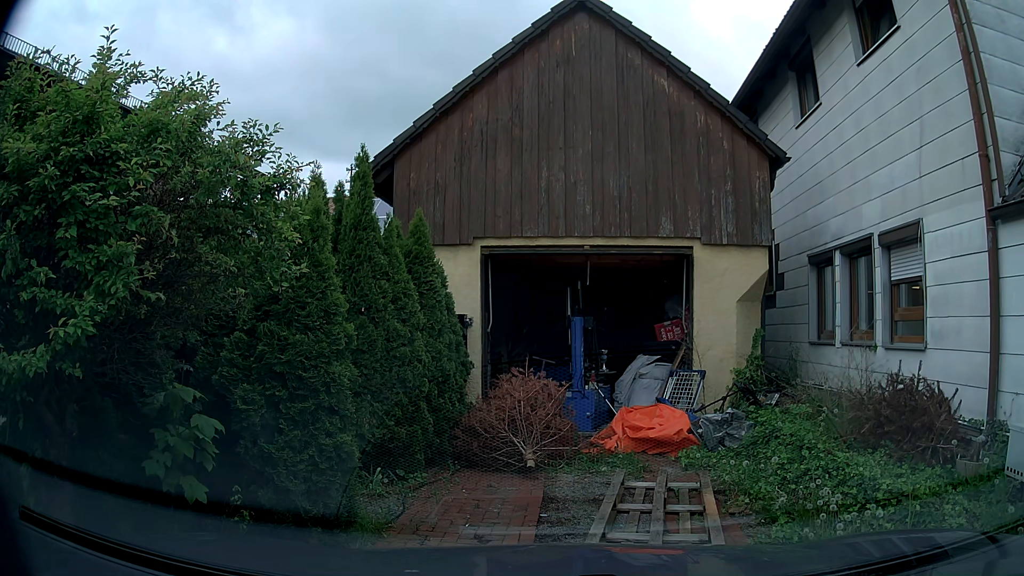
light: Day
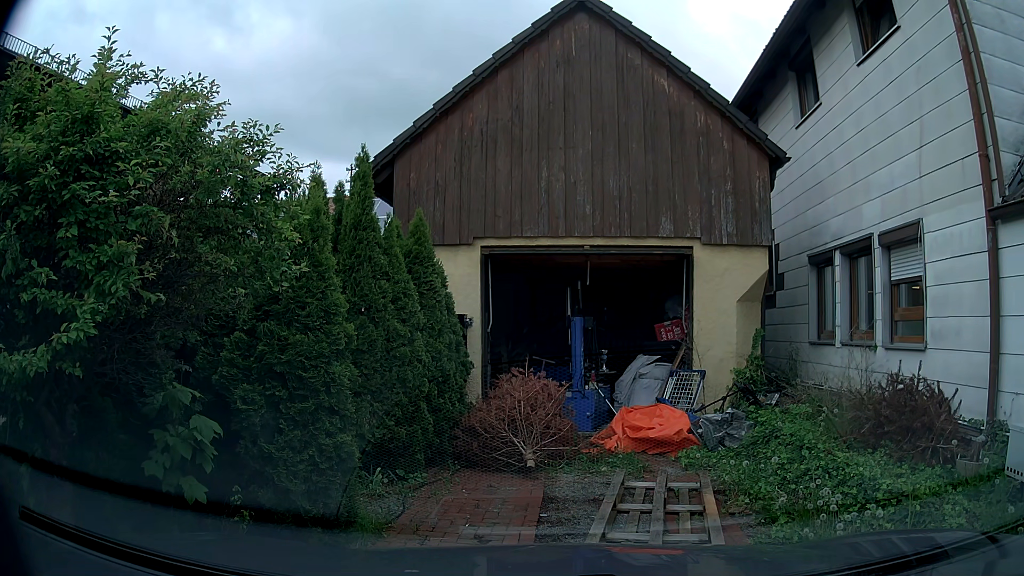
(0.0, 0.0) m; 0°
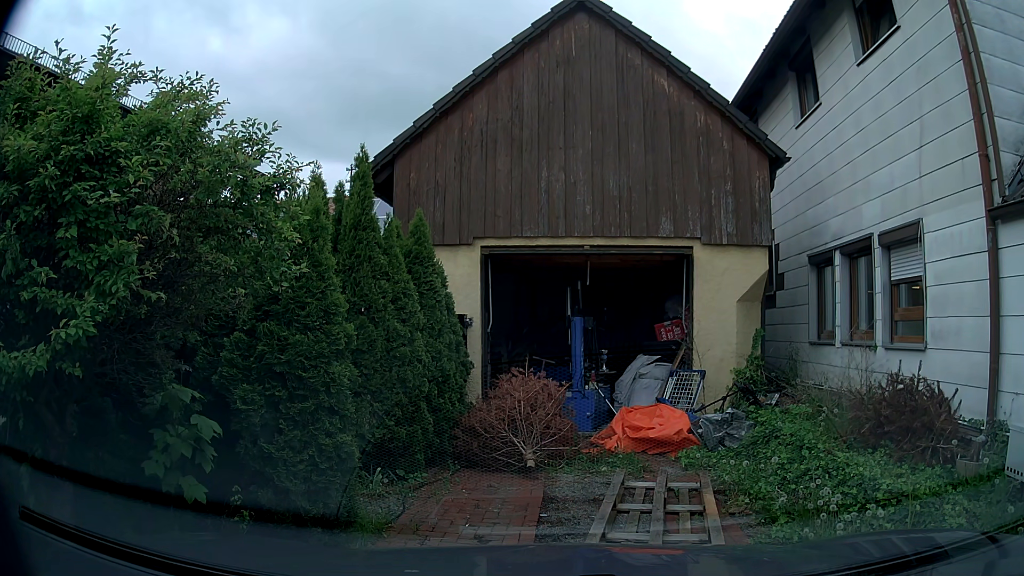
(0.0, 0.0) m; 0°
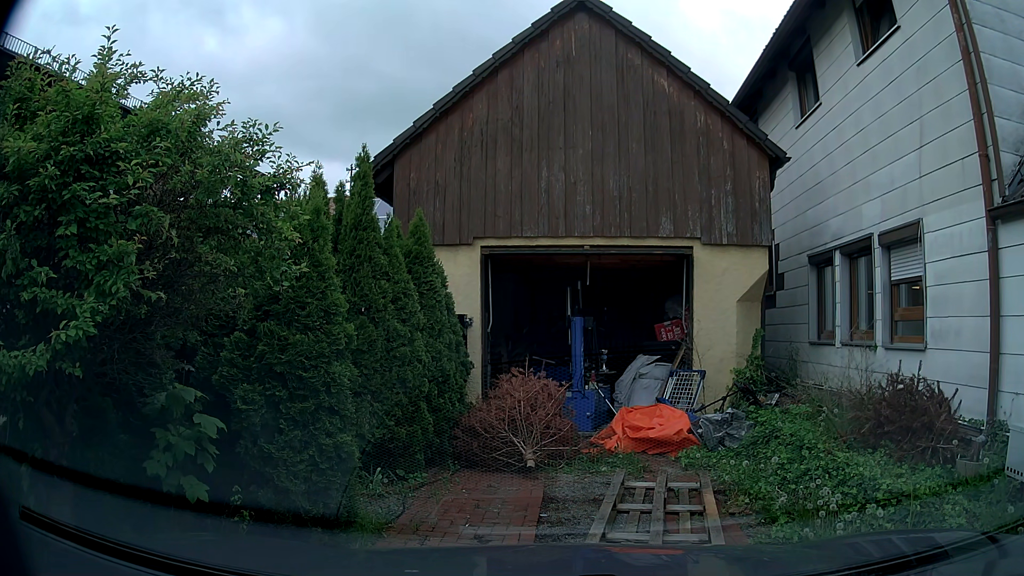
(0.0, 0.0) m; 0°
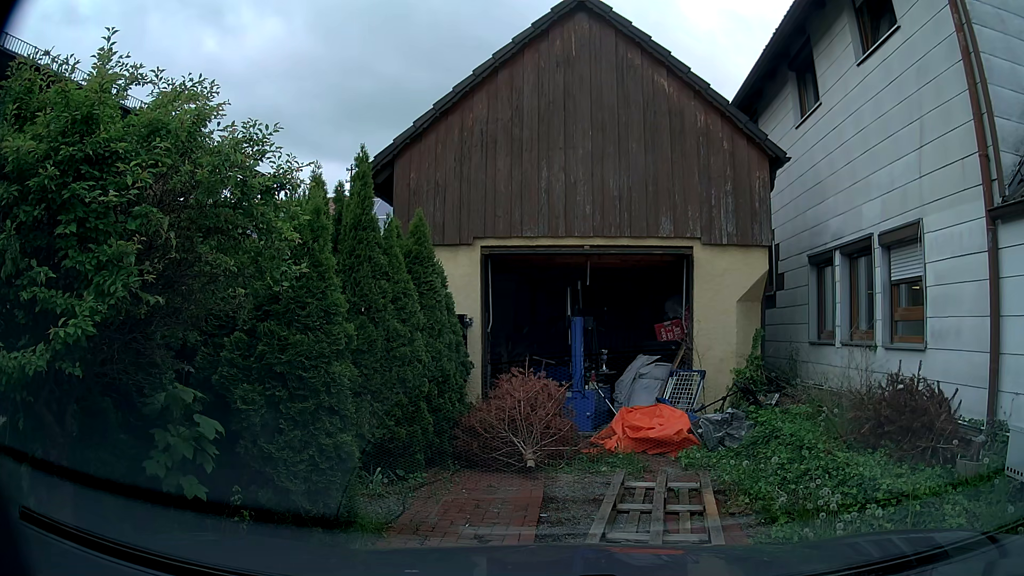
(0.0, 0.0) m; 0°
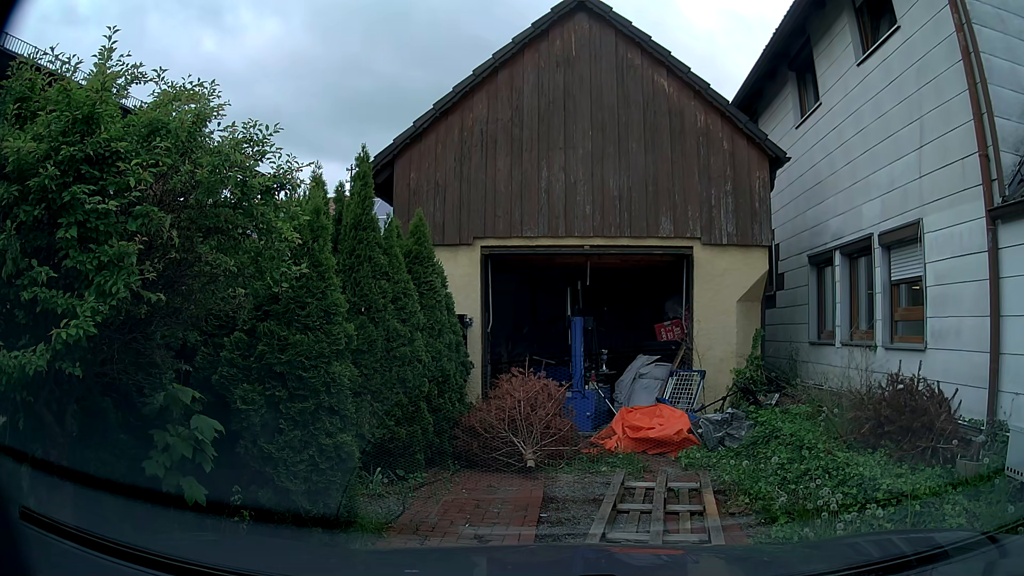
(0.0, 0.0) m; 0°
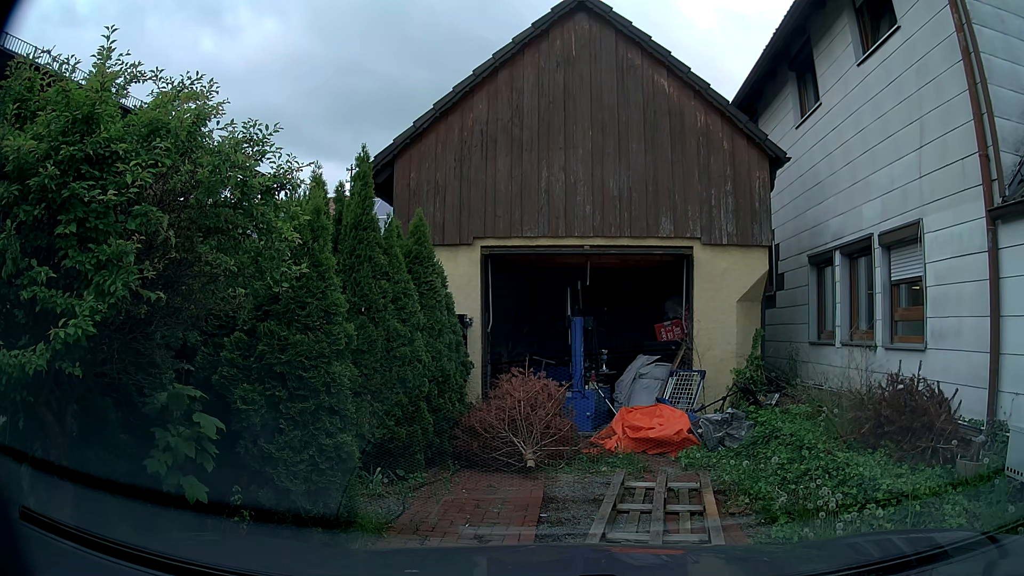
(0.0, 0.0) m; 0°
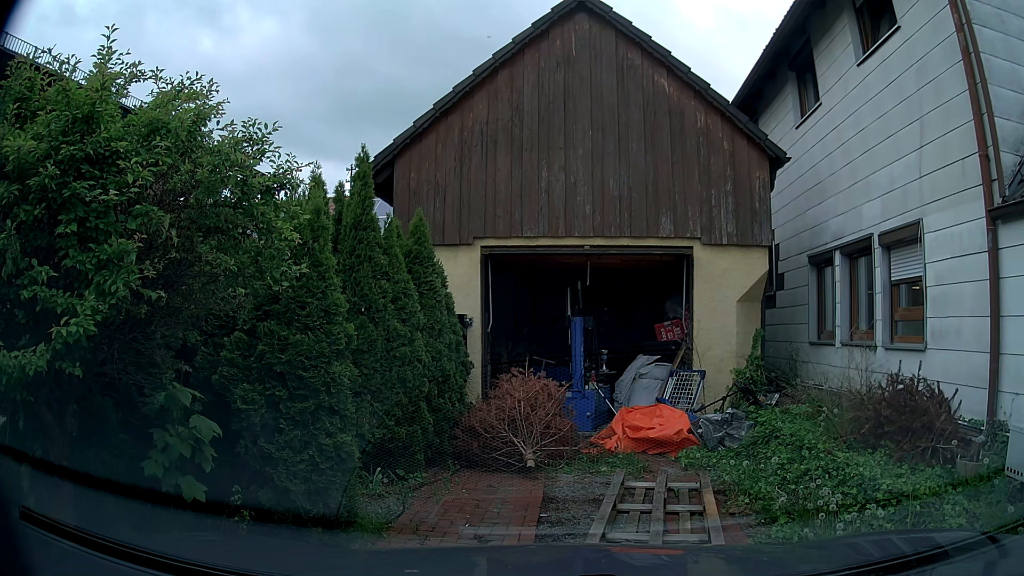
(0.0, 0.0) m; 0°
